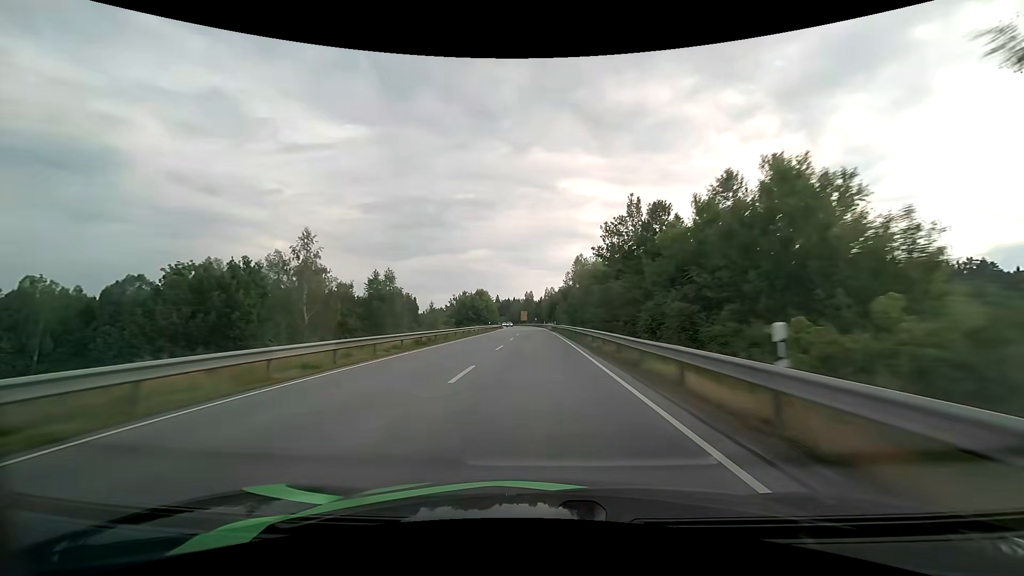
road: primary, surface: asphalt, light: Day
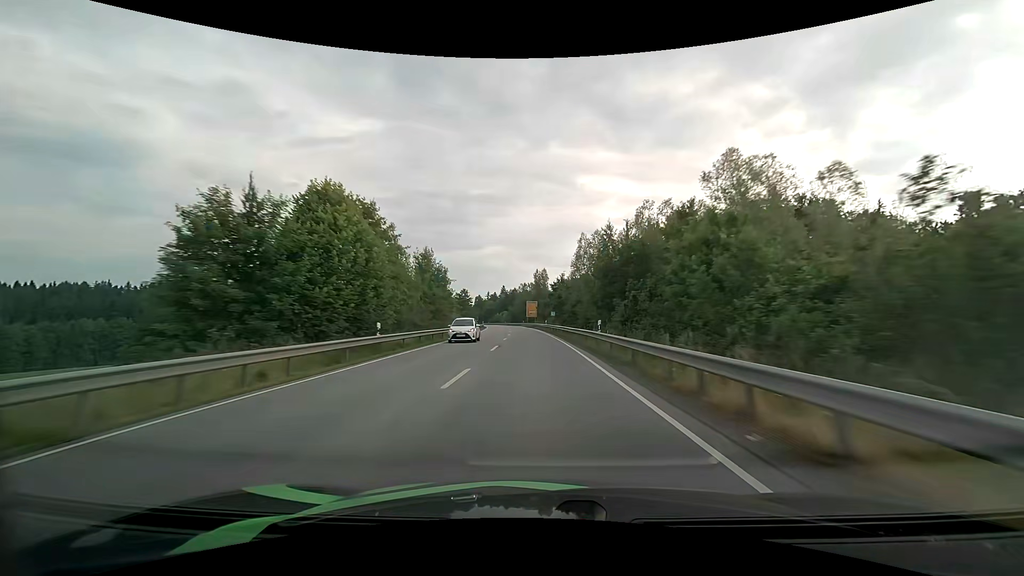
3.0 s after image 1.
(-0.7, +83.6) m; -1°
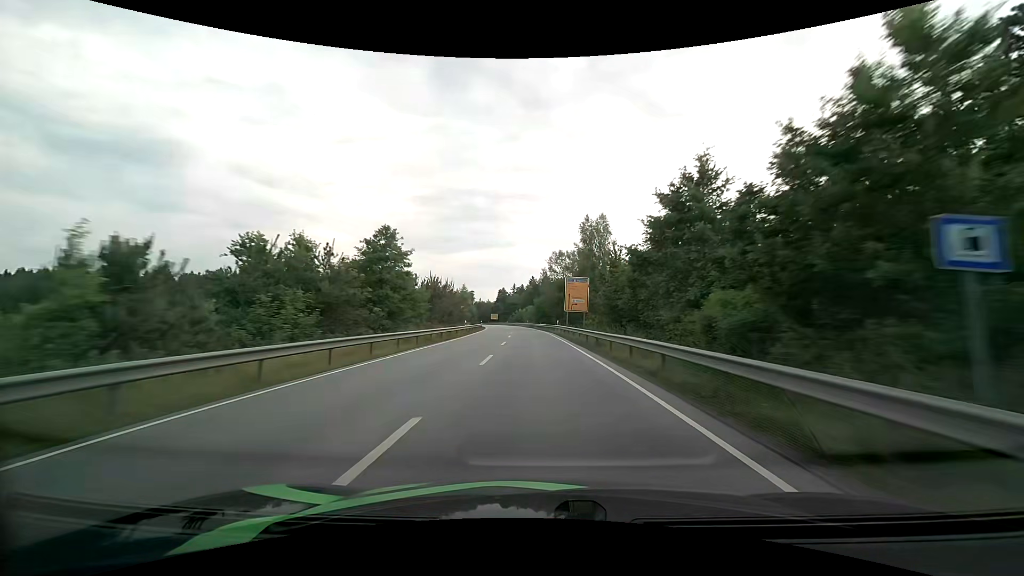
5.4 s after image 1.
(-2.0, +66.4) m; -4°
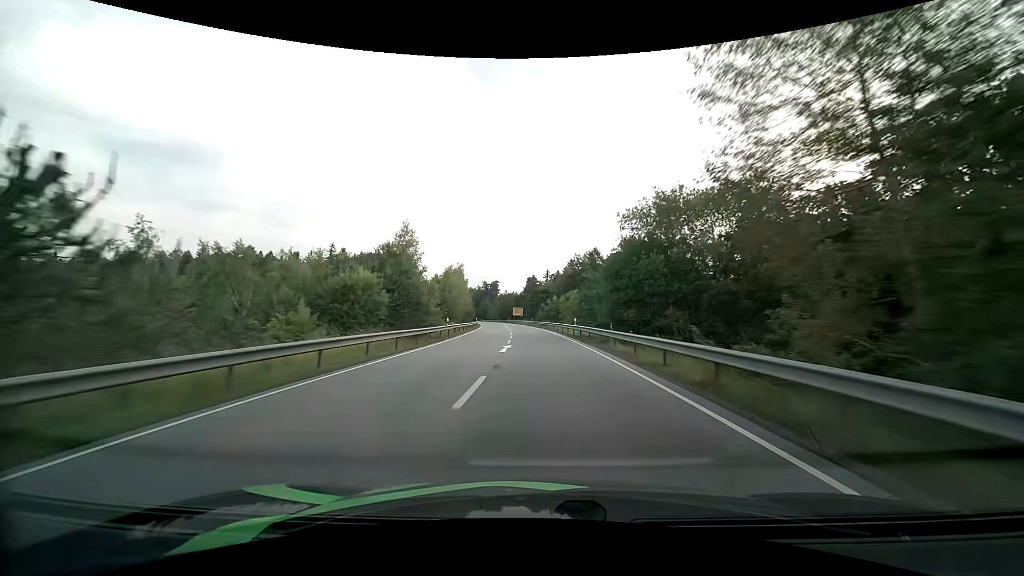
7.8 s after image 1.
(-2.2, +66.5) m; -4°
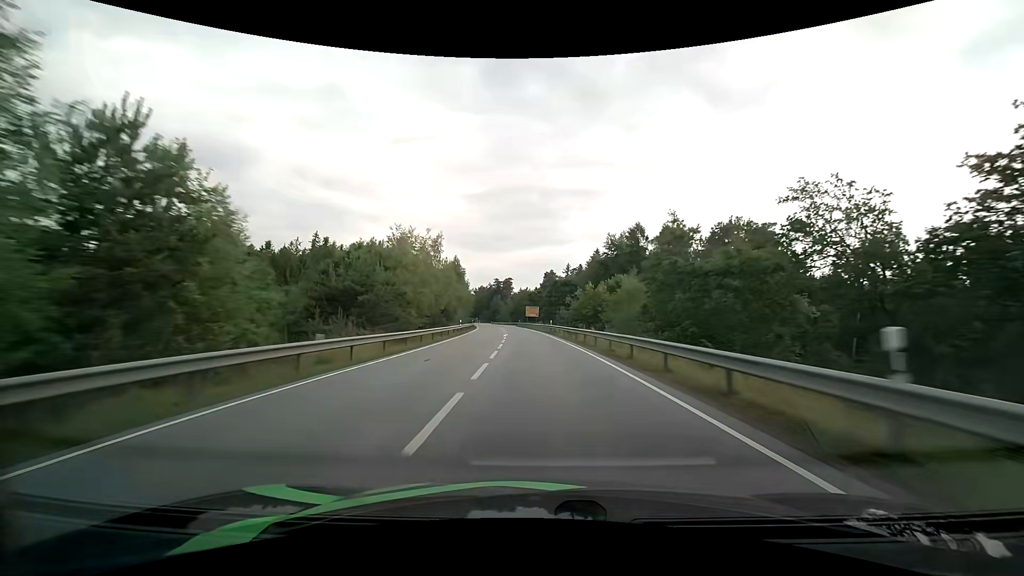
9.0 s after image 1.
(-0.4, +33.1) m; -2°
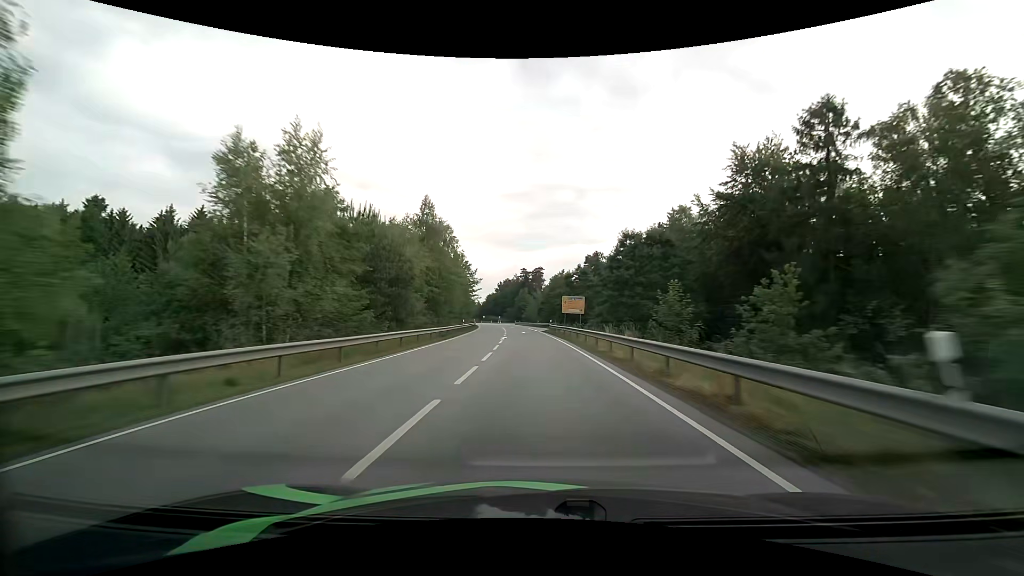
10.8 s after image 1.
(-1.6, +49.0) m; -4°
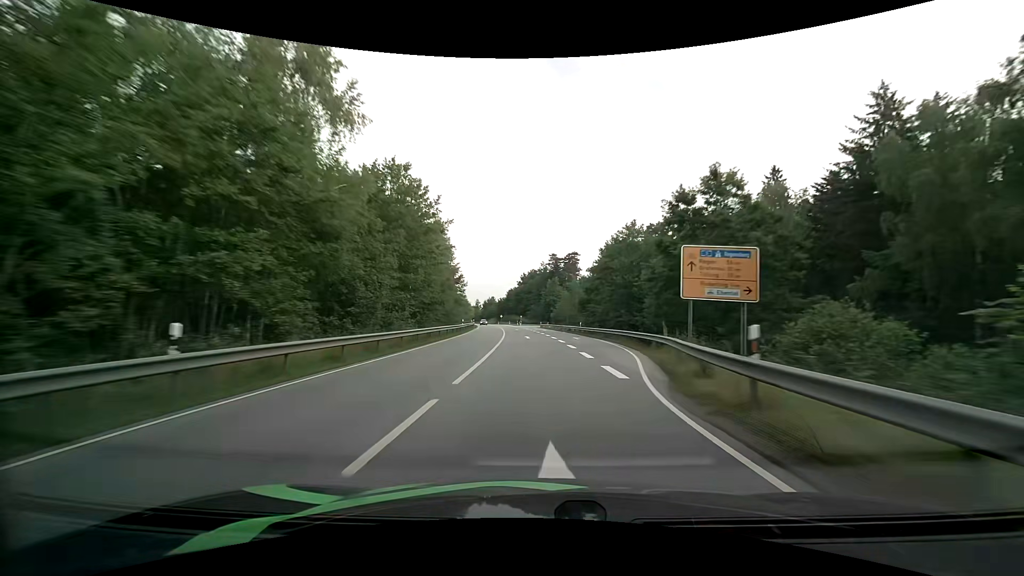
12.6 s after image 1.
(-1.5, +48.1) m; -3°
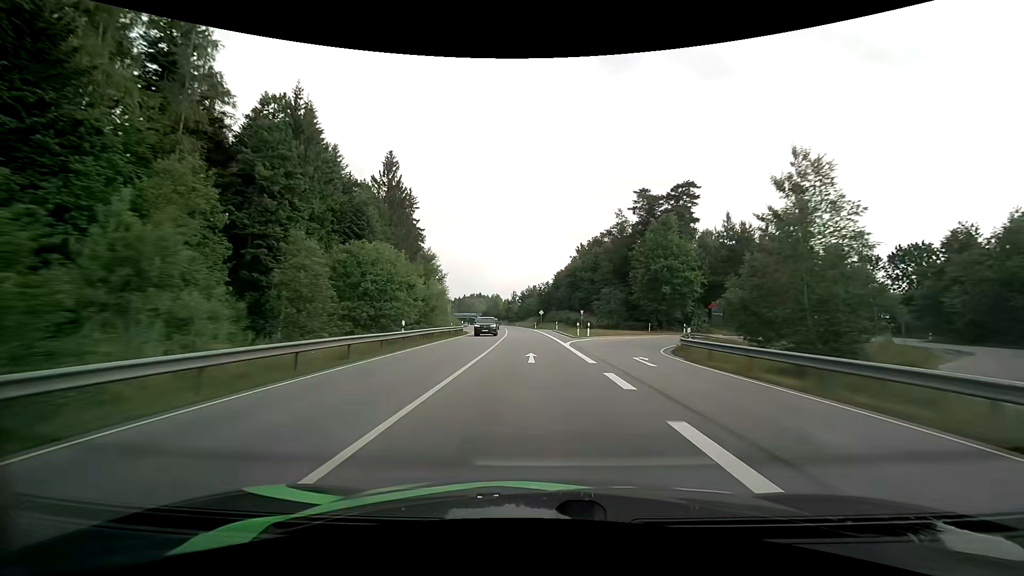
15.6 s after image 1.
(-4.1, +79.9) m; -6°
(0, +10) (0, +20) (0, +30) (-1, +40) (-1, +50) (-2, +60) (-3, +70) (-3, +80) (-4, +90) (-5, +100) m
